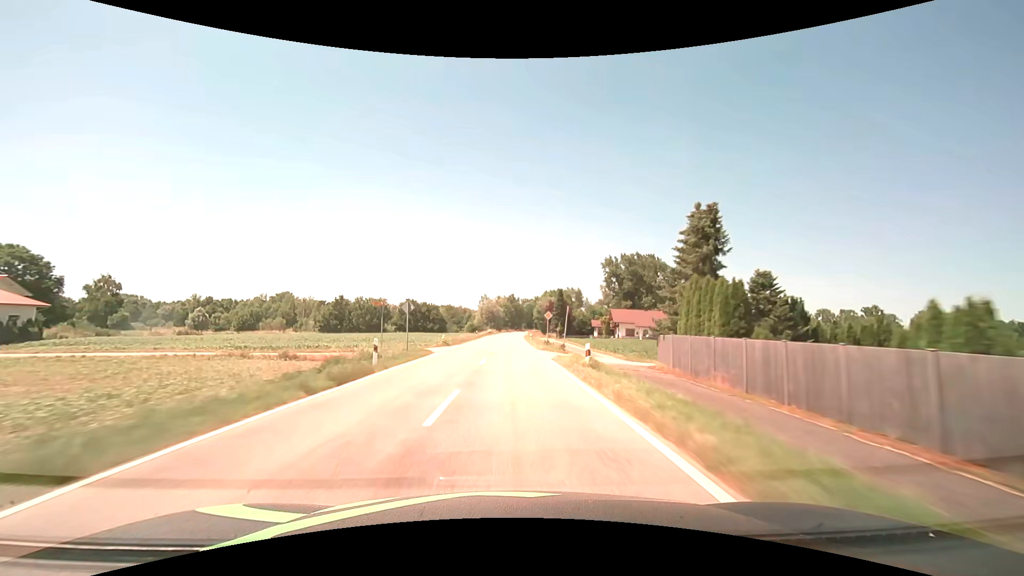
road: tertiary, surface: asphalt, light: Day
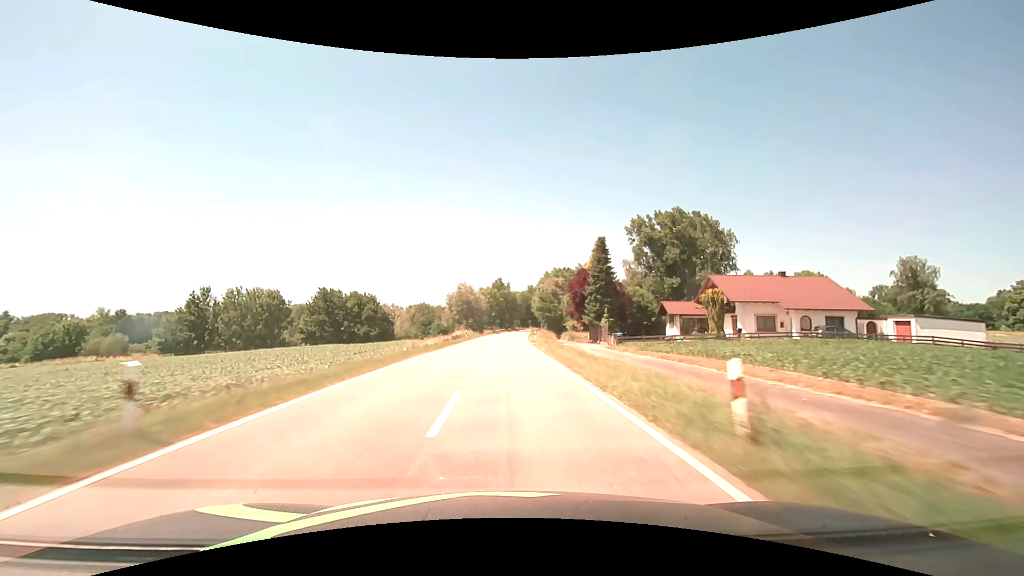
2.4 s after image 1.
(+0.5, +61.2) m; +1°
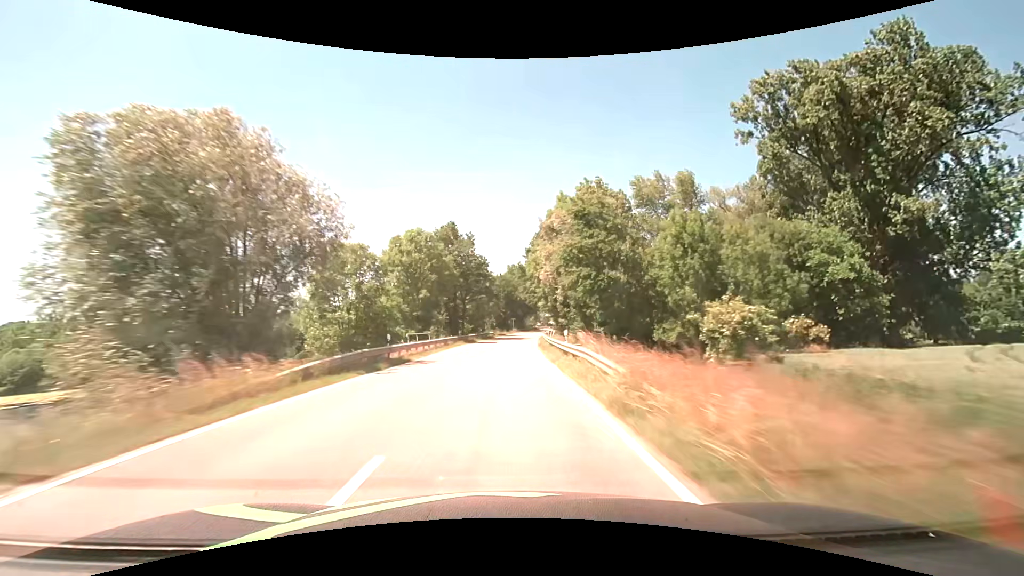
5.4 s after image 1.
(+1.6, +77.7) m; +3°
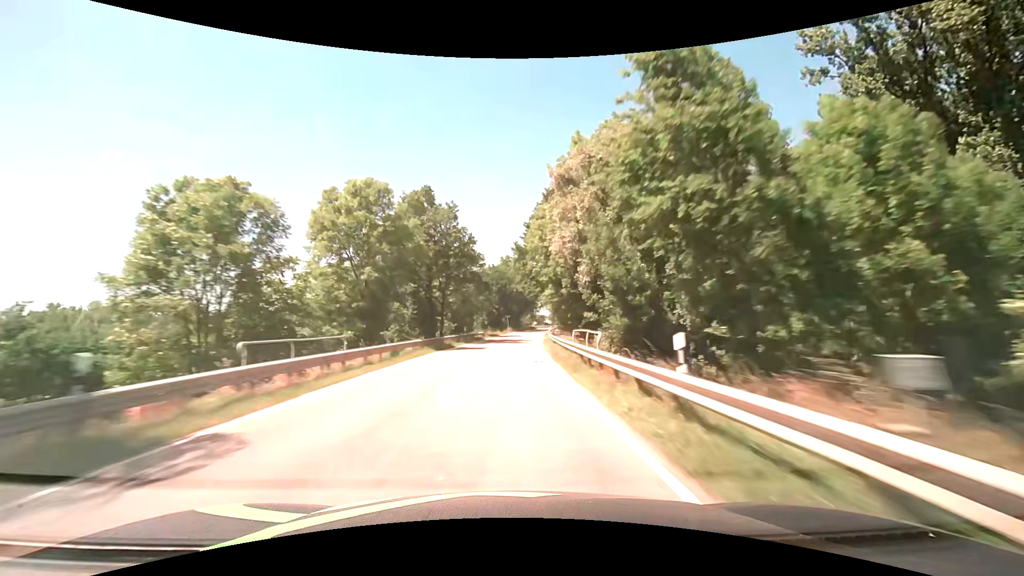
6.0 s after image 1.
(+0.1, +15.6) m; +1°
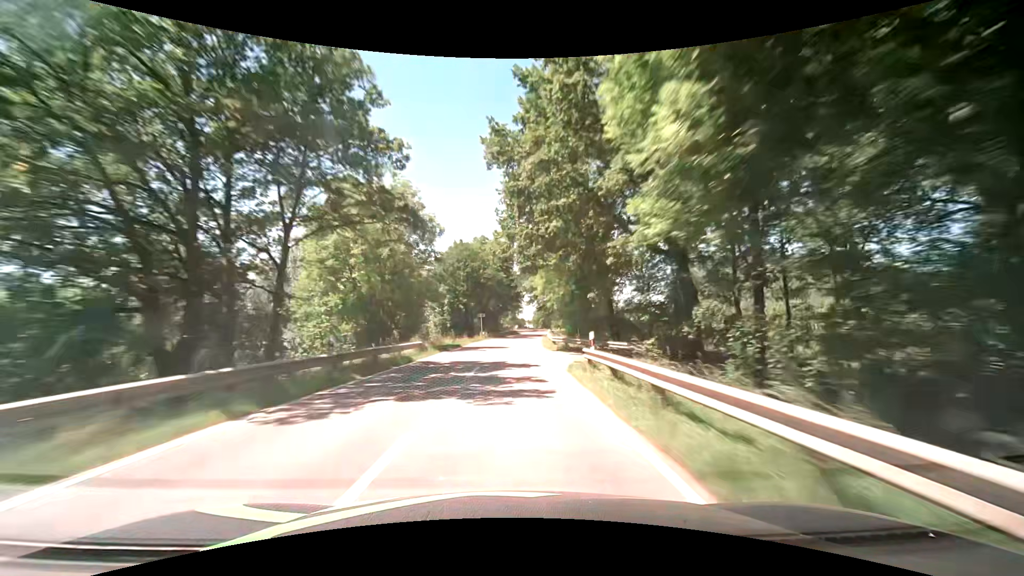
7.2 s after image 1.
(+0.6, +31.3) m; +2°
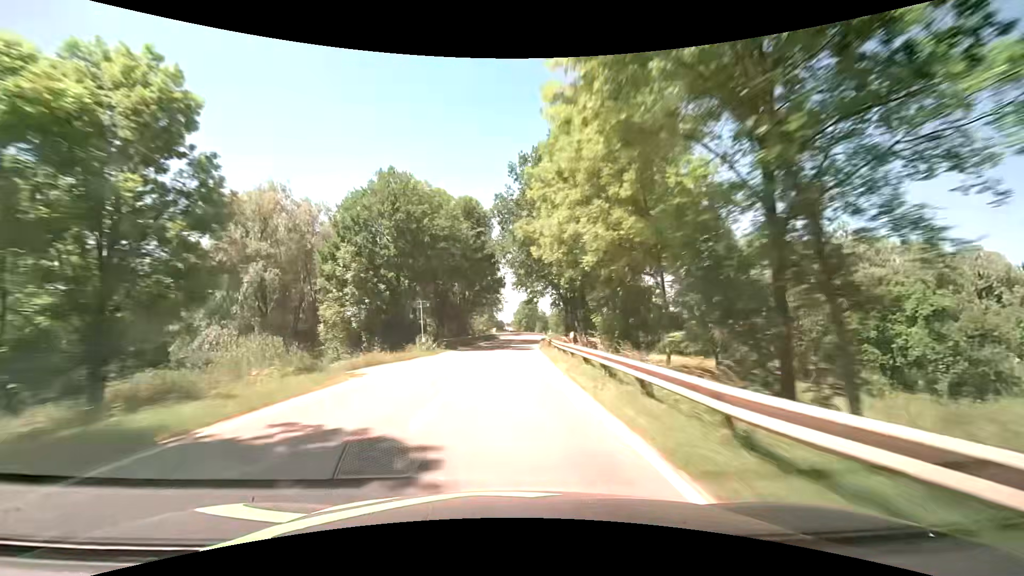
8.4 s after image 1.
(+1.0, +31.4) m; +3°
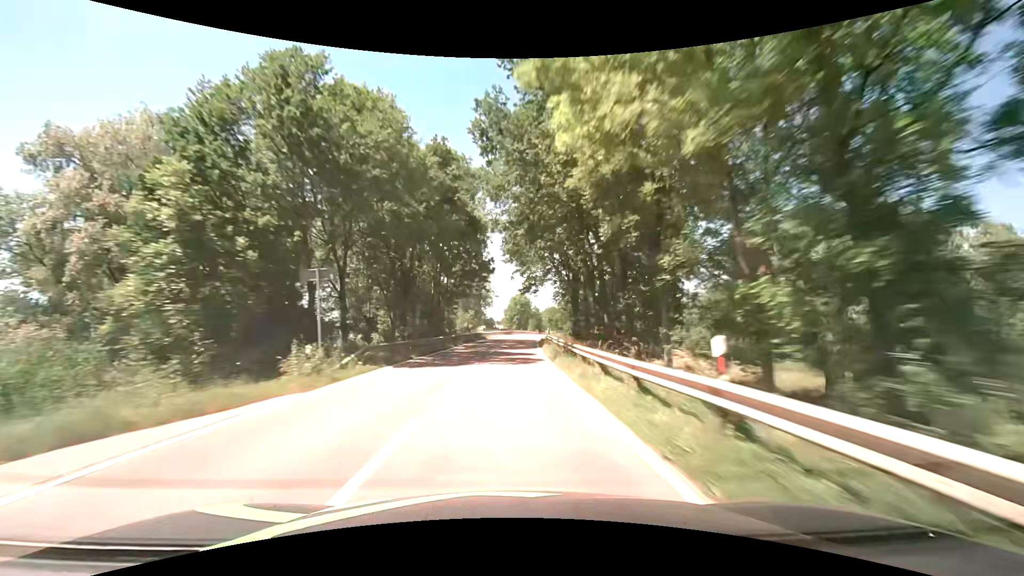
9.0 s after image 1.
(+0.2, +15.7) m; +1°
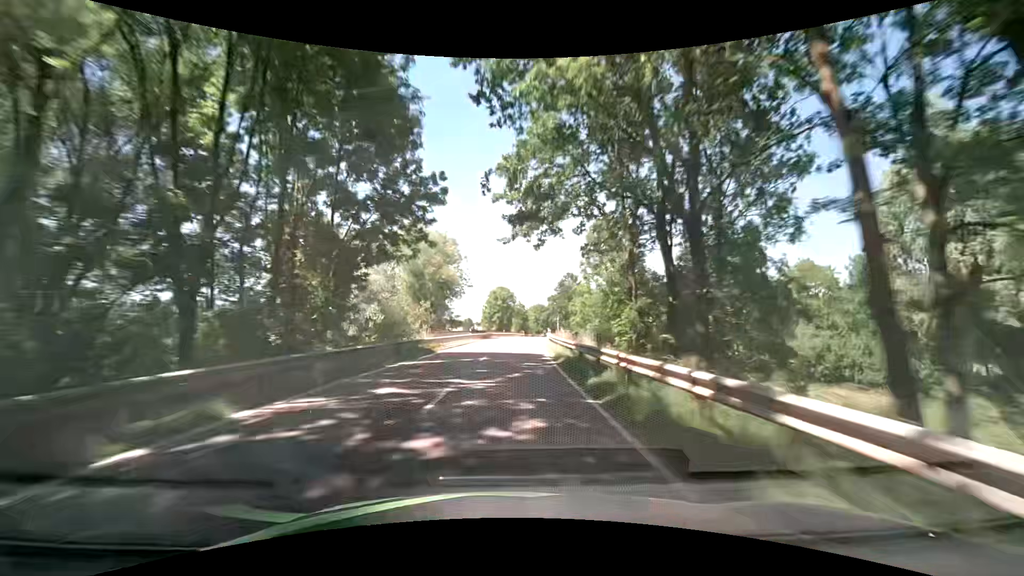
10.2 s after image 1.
(+0.7, +31.4) m; +2°
(0, +10) (0, +20) (+1, +30) (+1, +40) (+2, +50) (+3, +60) (+3, +70) (+4, +80) (+5, +90) (+7, +100) m
